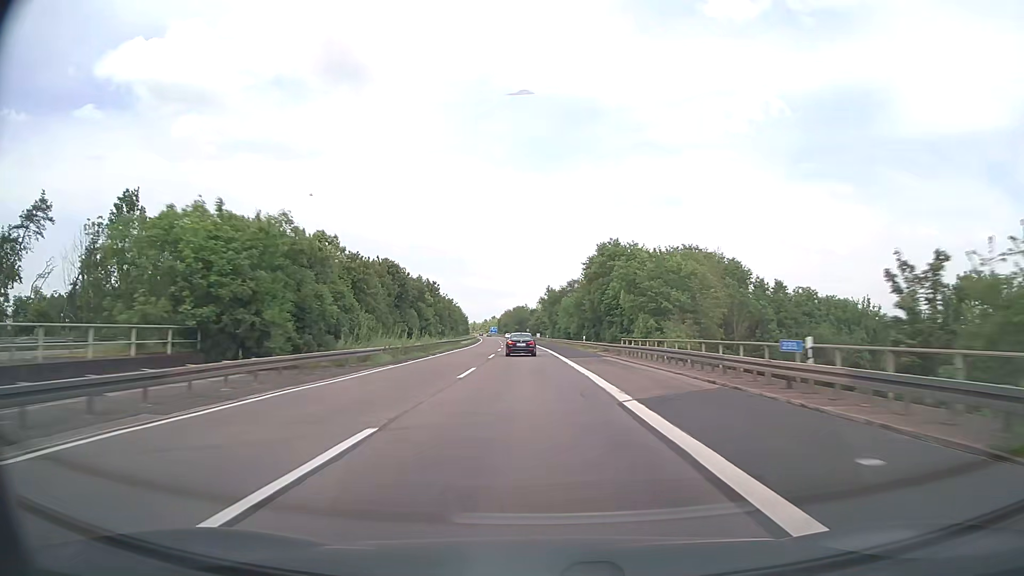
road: motorway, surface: asphalt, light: Day
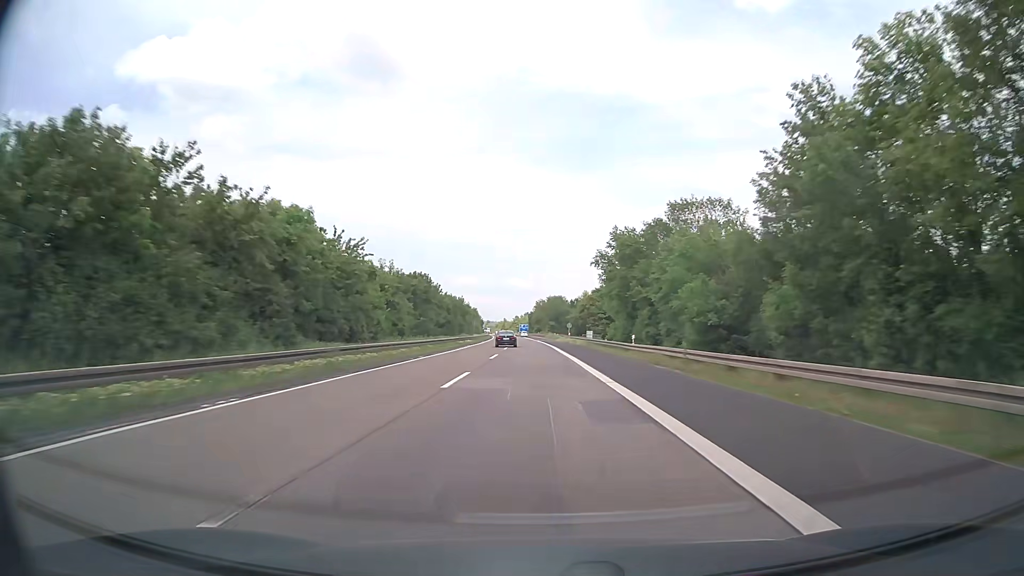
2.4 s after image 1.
(-2.4, +76.2) m; -3°
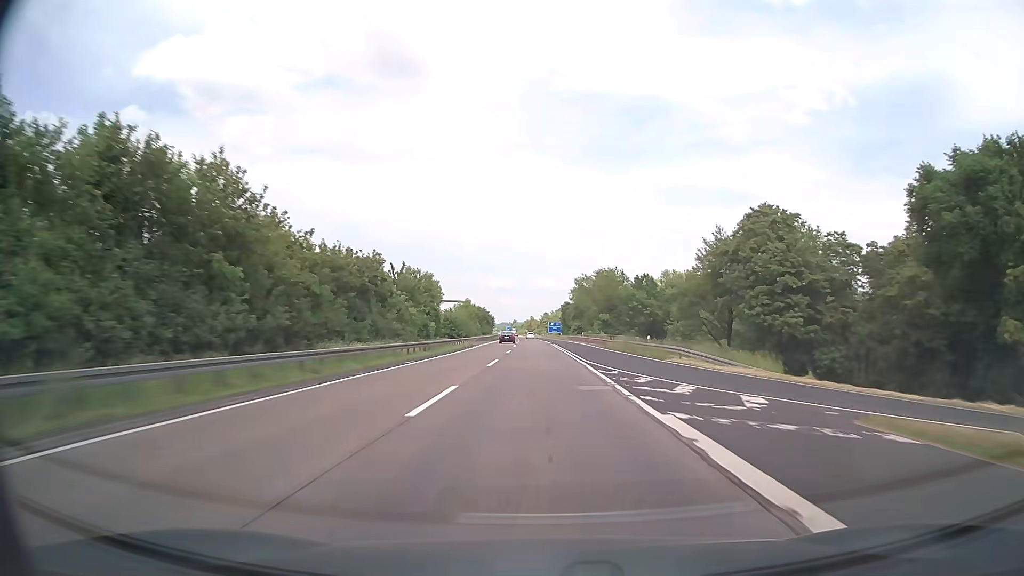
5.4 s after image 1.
(-2.6, +95.1) m; -3°
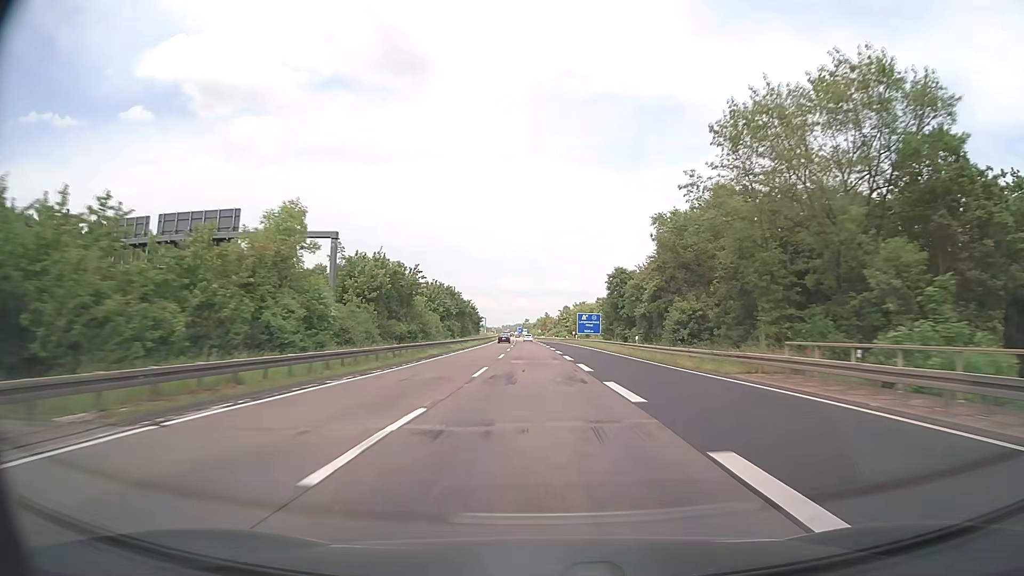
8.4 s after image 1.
(-1.5, +95.2) m; -1°
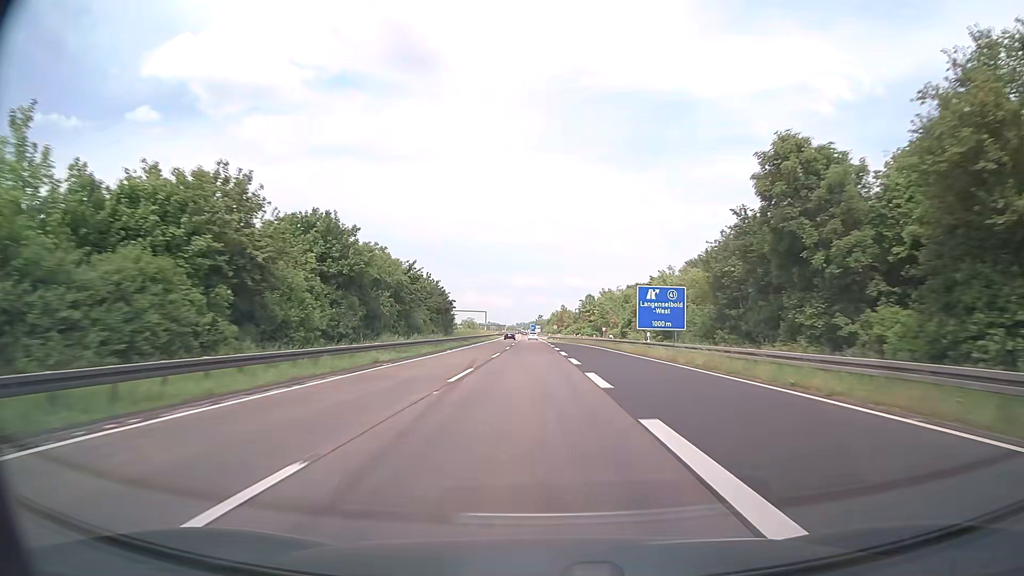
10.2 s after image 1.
(-0.6, +57.1) m; -1°
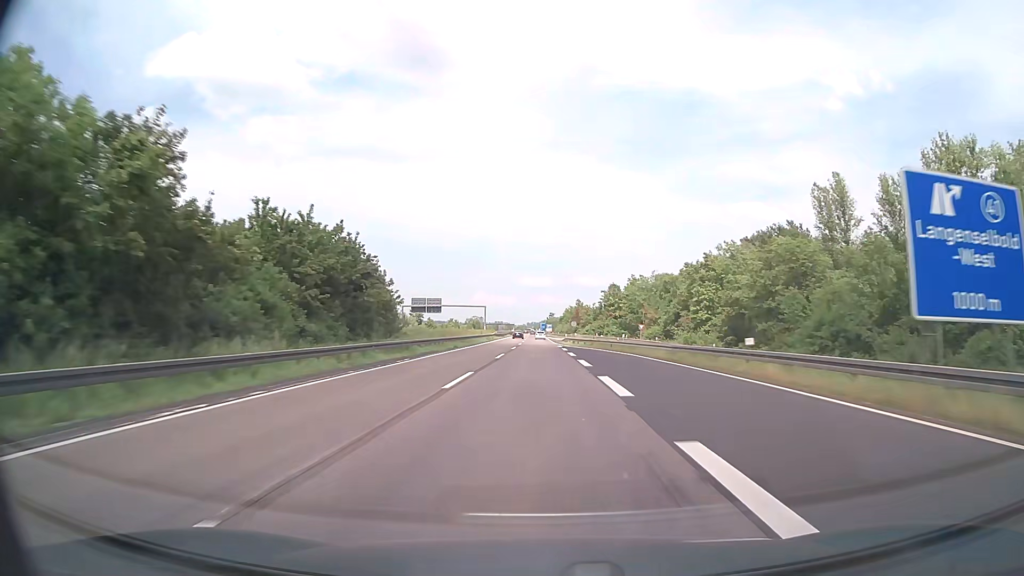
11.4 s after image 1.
(-0.3, +38.0) m; -1°
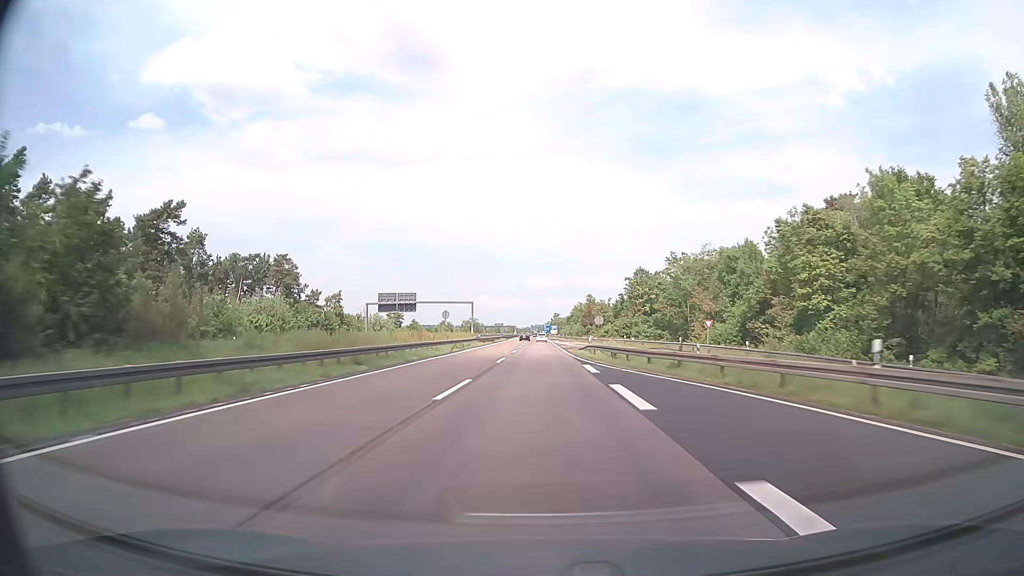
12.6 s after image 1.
(-0.2, +38.0) m; 0°
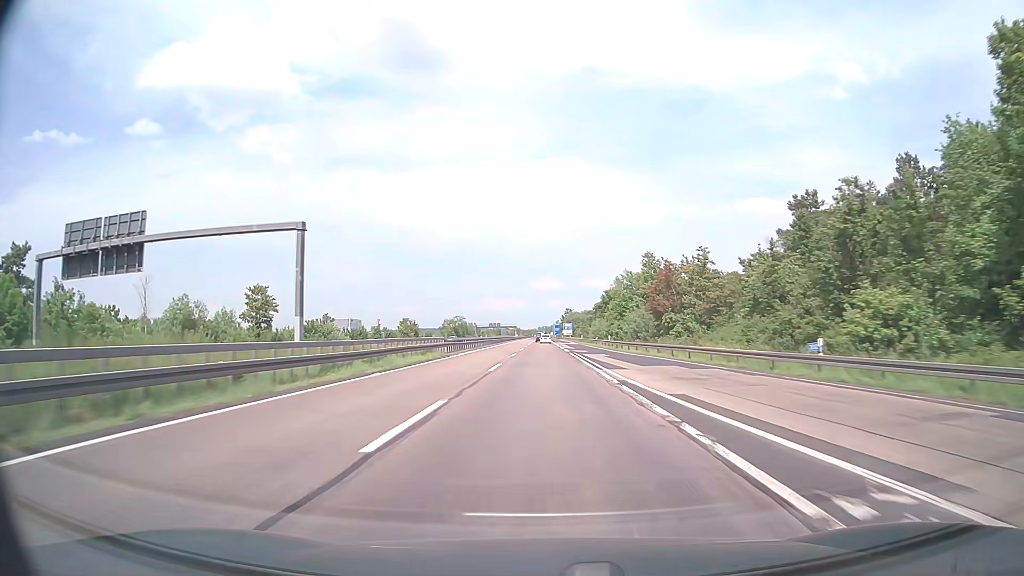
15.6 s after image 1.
(-0.6, +95.2) m; -1°
(0, +10) (0, +20) (0, +30) (0, +40) (0, +50) (0, +60) (0, +70) (0, +80) (0, +90) (0, +100) m
